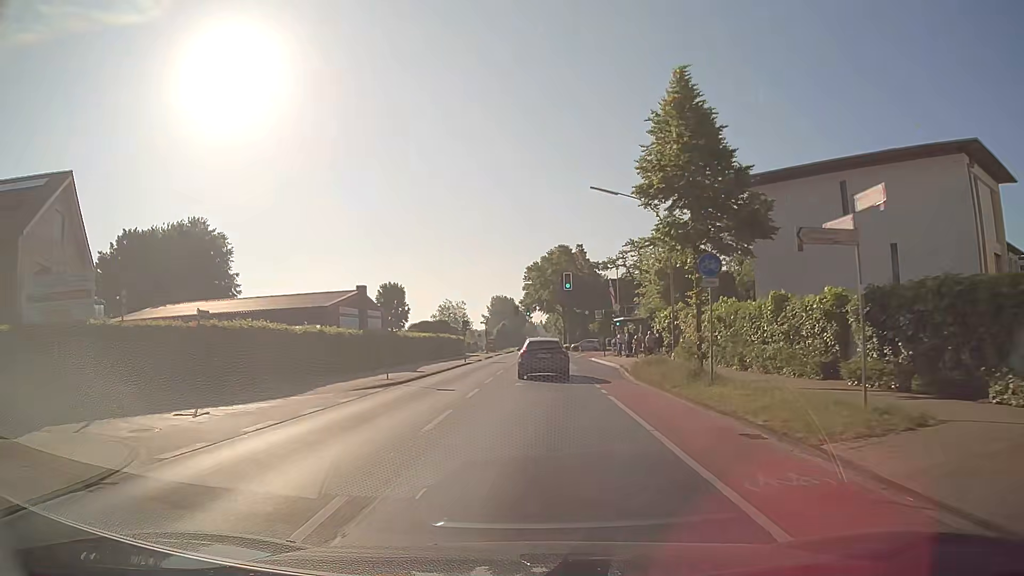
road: secondary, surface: asphalt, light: Day
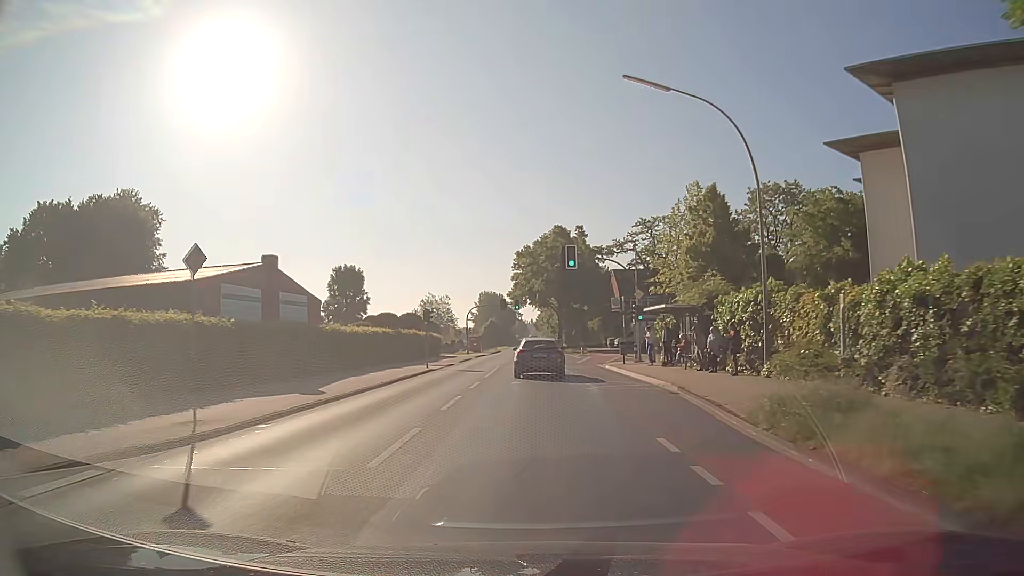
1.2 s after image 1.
(+0.2, +15.0) m; +1°
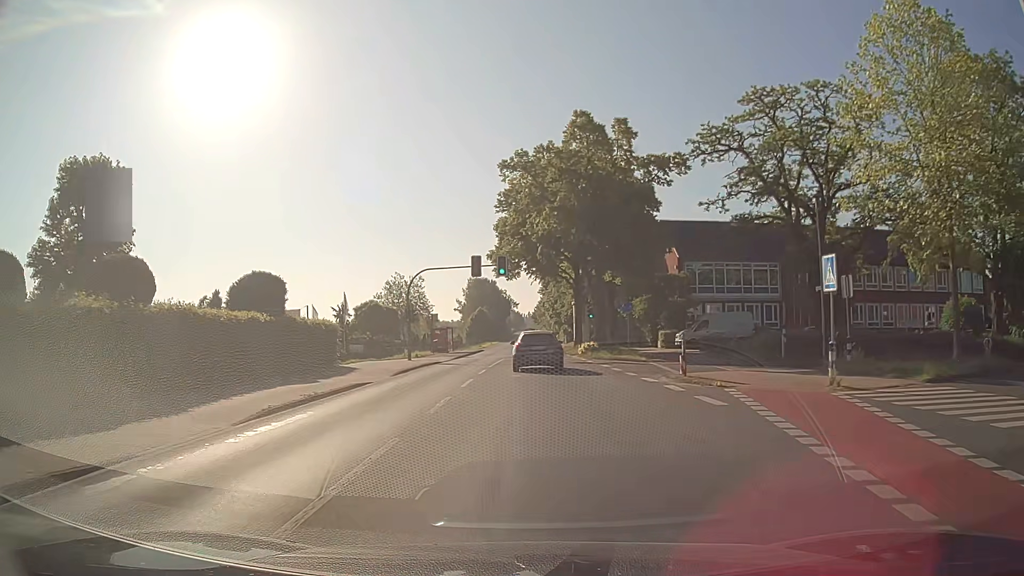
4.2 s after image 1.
(+0.1, +38.0) m; 0°
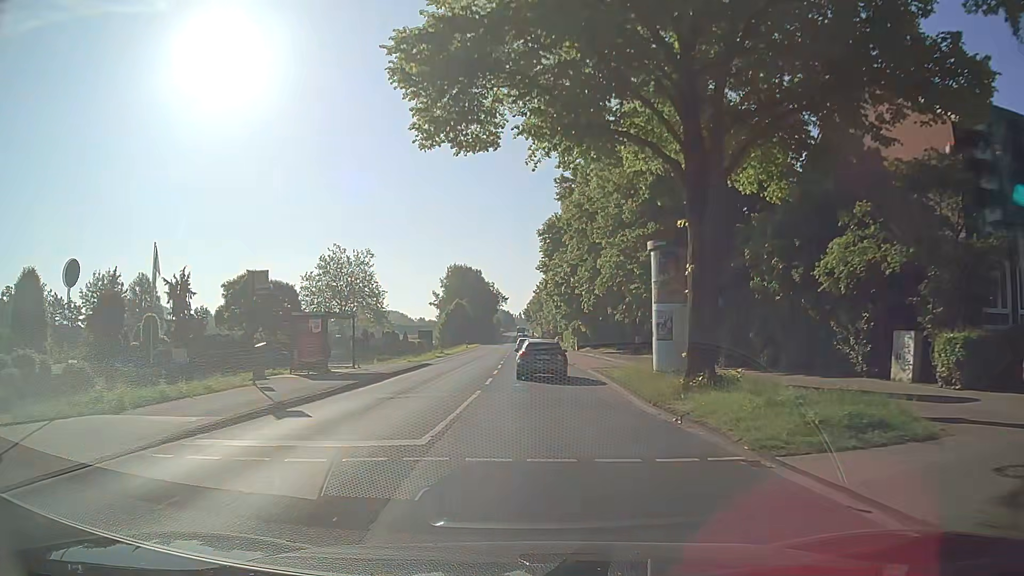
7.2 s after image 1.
(-0.1, +38.1) m; +1°
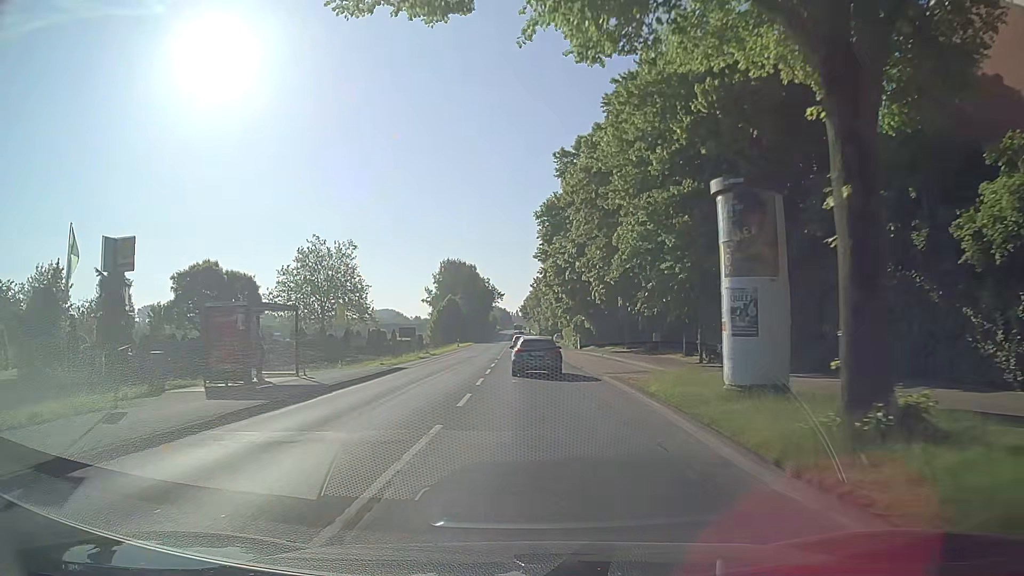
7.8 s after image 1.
(0.0, +7.6) m; -1°
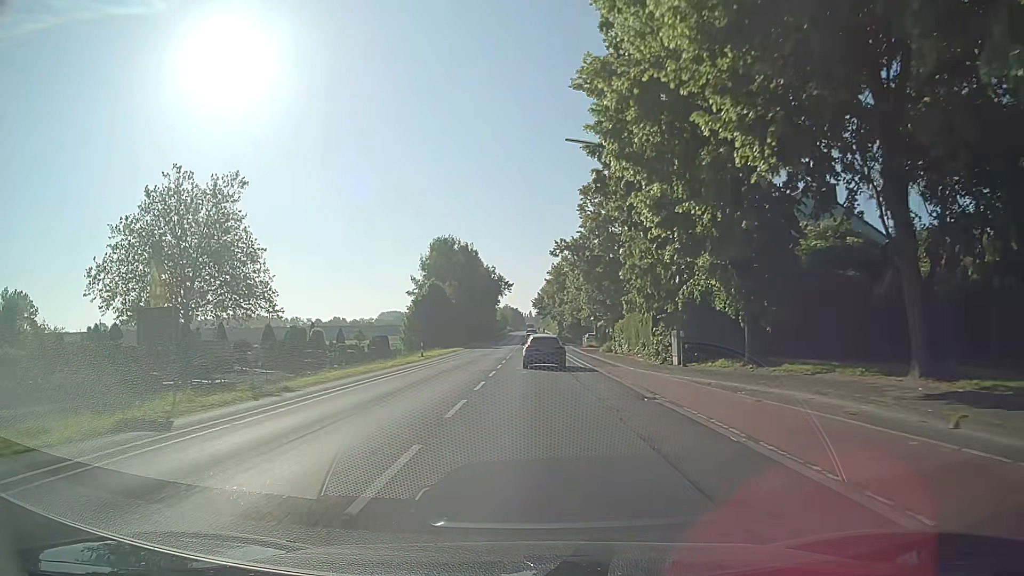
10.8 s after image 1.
(+0.4, +38.3) m; 0°
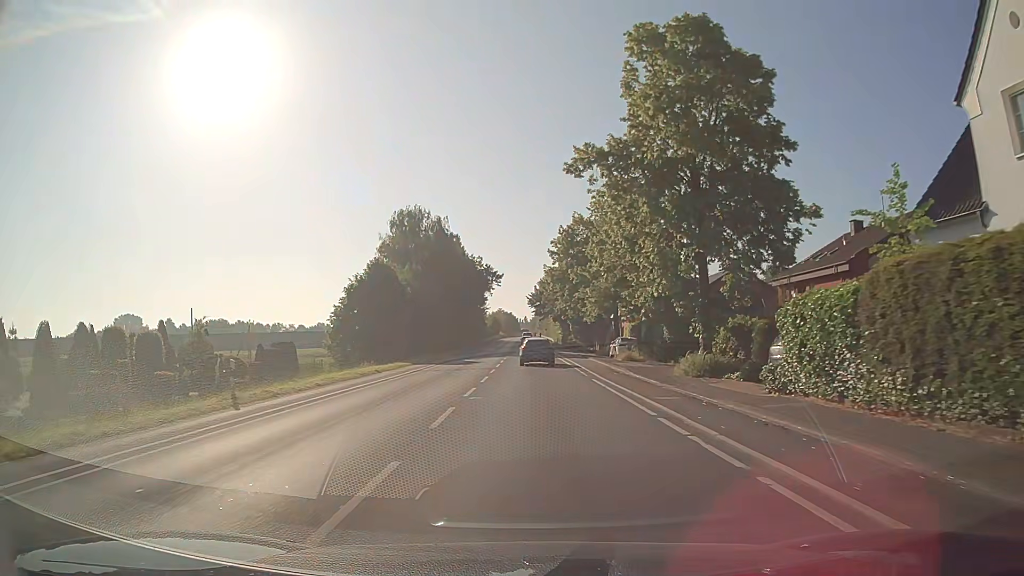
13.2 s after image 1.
(+0.1, +30.4) m; 0°
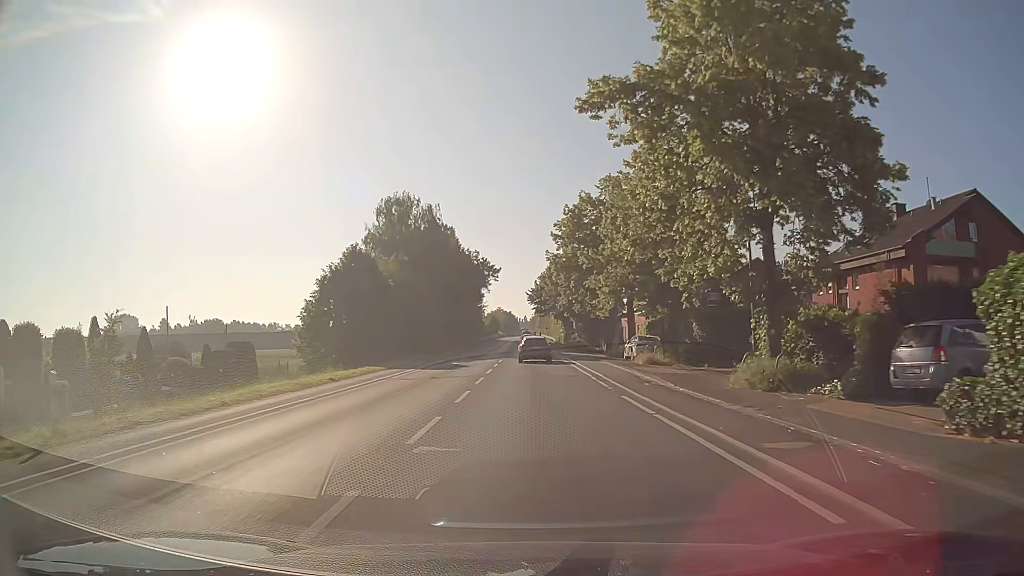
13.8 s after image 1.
(0.0, +7.6) m; 0°
